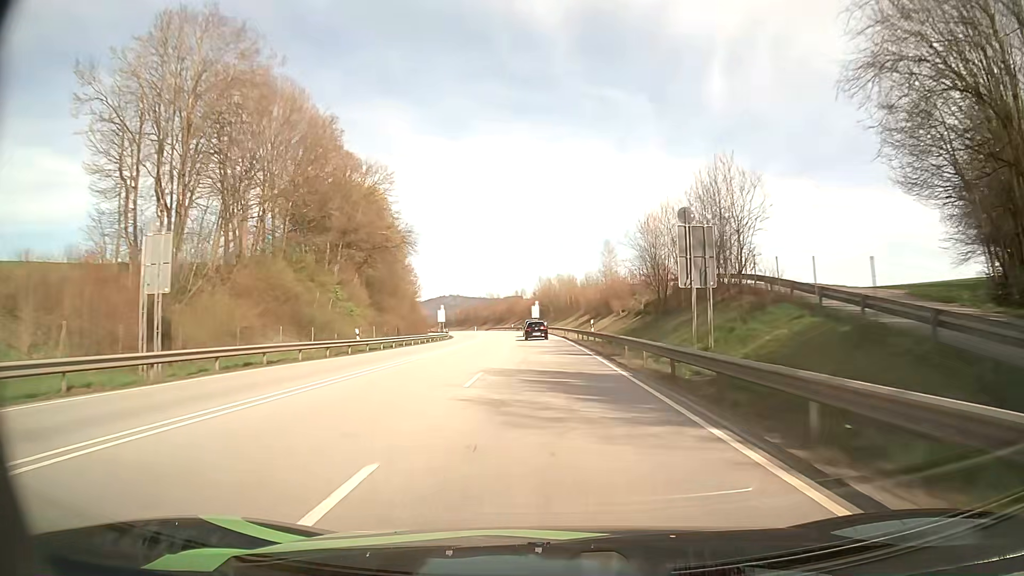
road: primary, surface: asphalt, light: Day
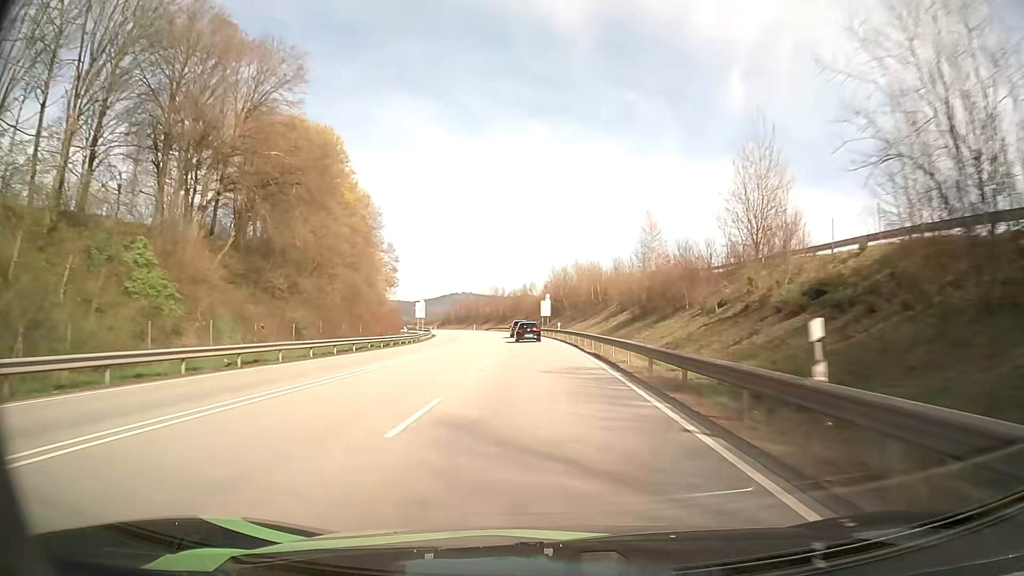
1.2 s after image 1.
(-0.1, +30.3) m; -1°
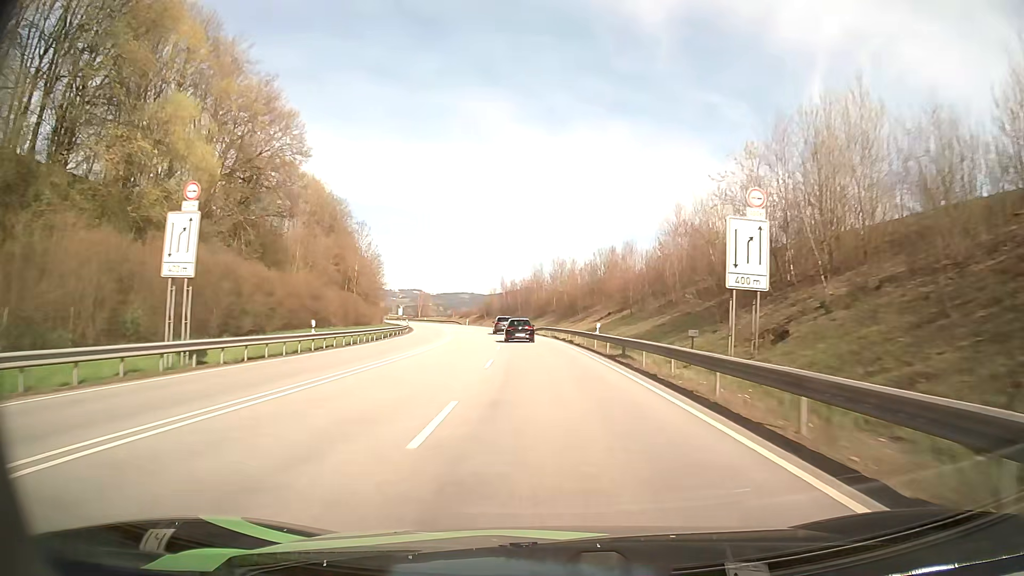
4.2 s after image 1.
(-3.4, +72.8) m; -6°
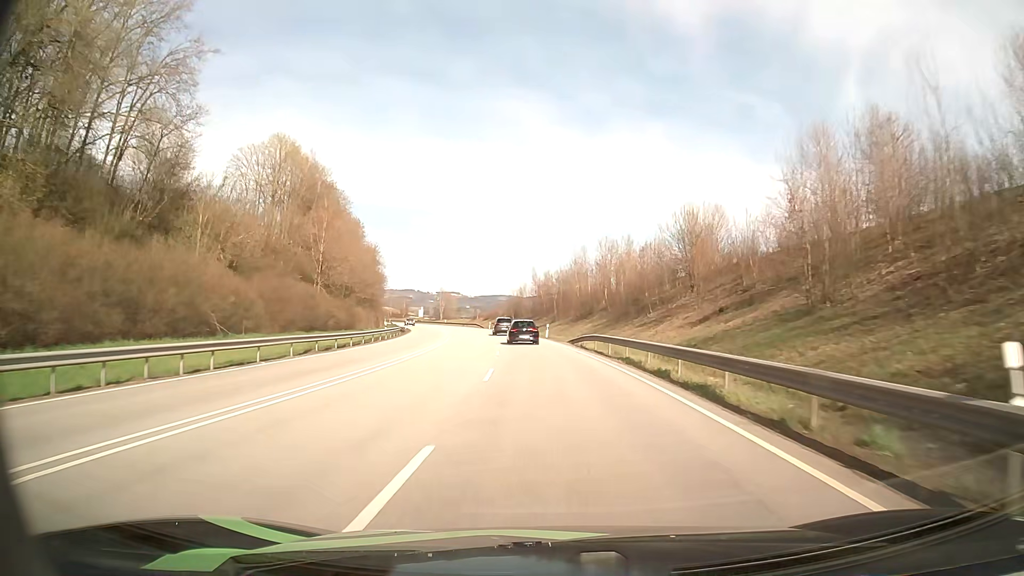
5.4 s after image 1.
(-0.7, +27.7) m; -3°
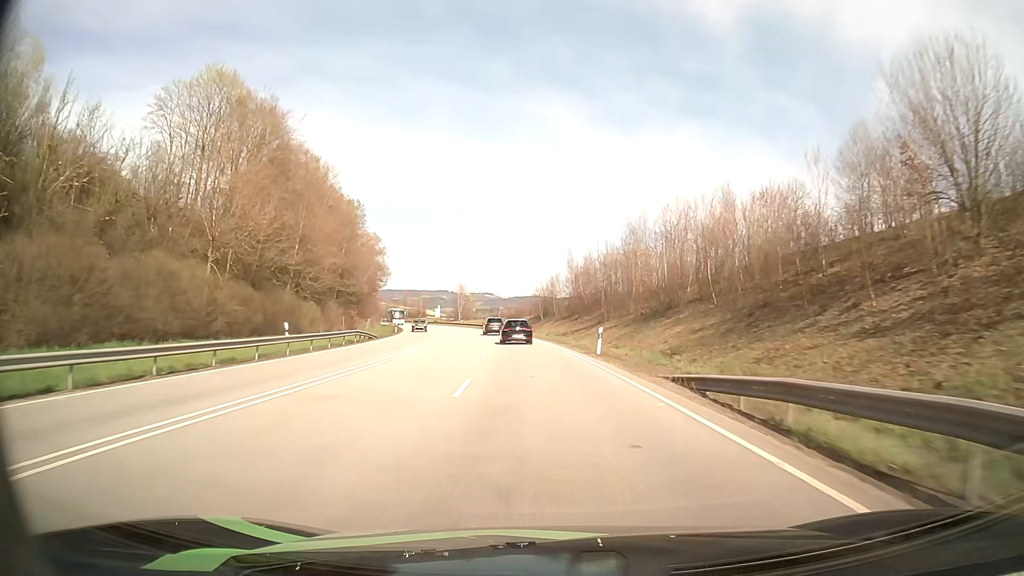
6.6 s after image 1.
(-0.8, +27.5) m; -3°
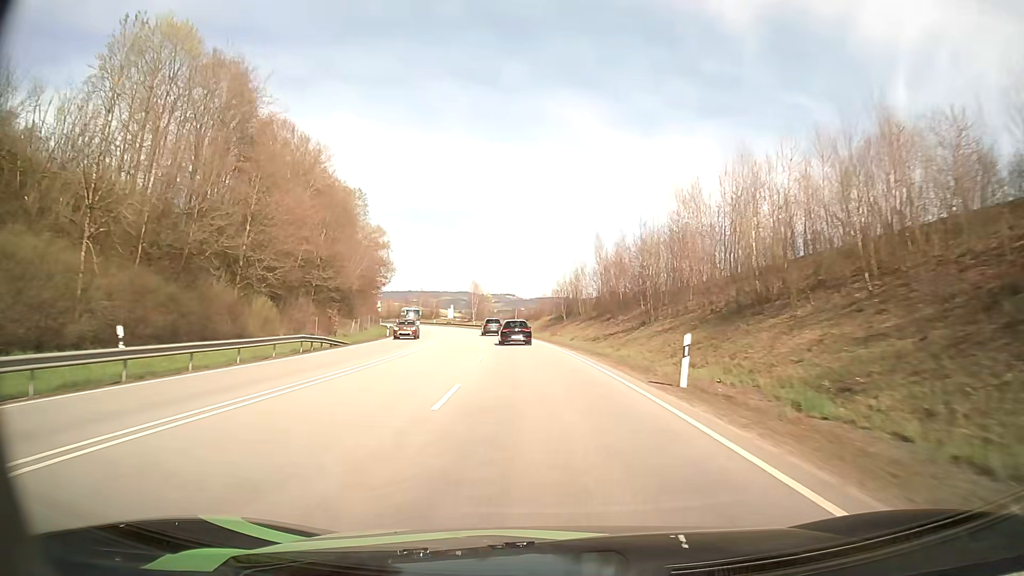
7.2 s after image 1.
(-0.2, +13.7) m; -2°
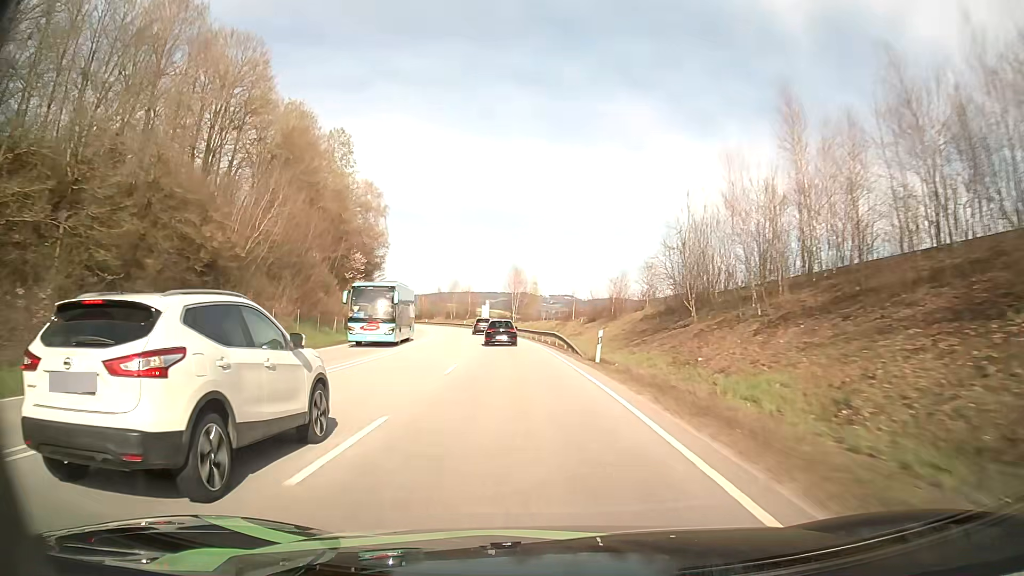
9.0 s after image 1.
(-1.8, +41.0) m; -5°
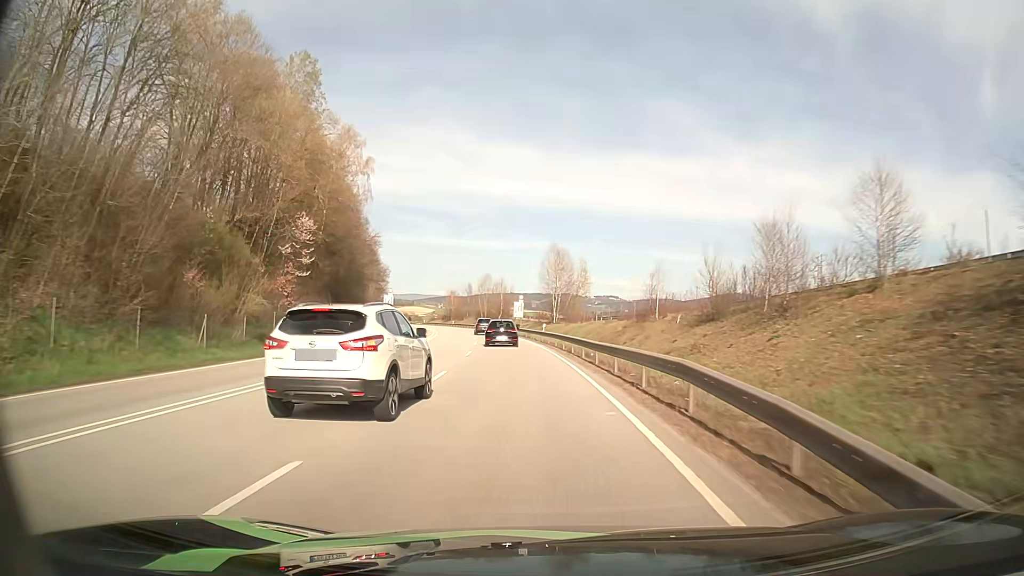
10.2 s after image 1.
(-0.9, +27.3) m; -4°
(0, +10) (0, +20) (-1, +30) (-2, +40) (-3, +50) (-4, +60) (-6, +70) (-8, +80) (-9, +89) (-11, +99) m
